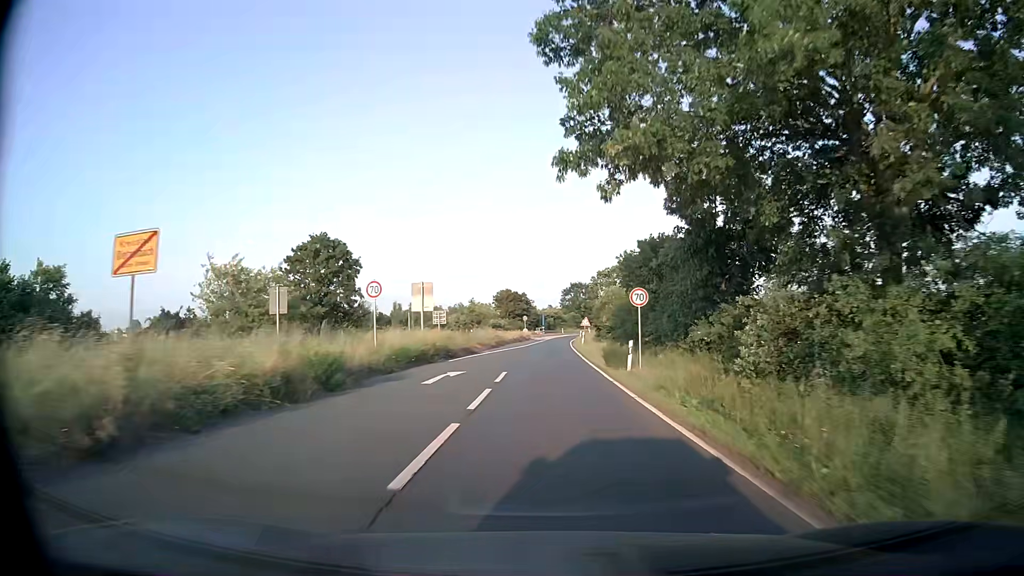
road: primary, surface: asphalt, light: Day
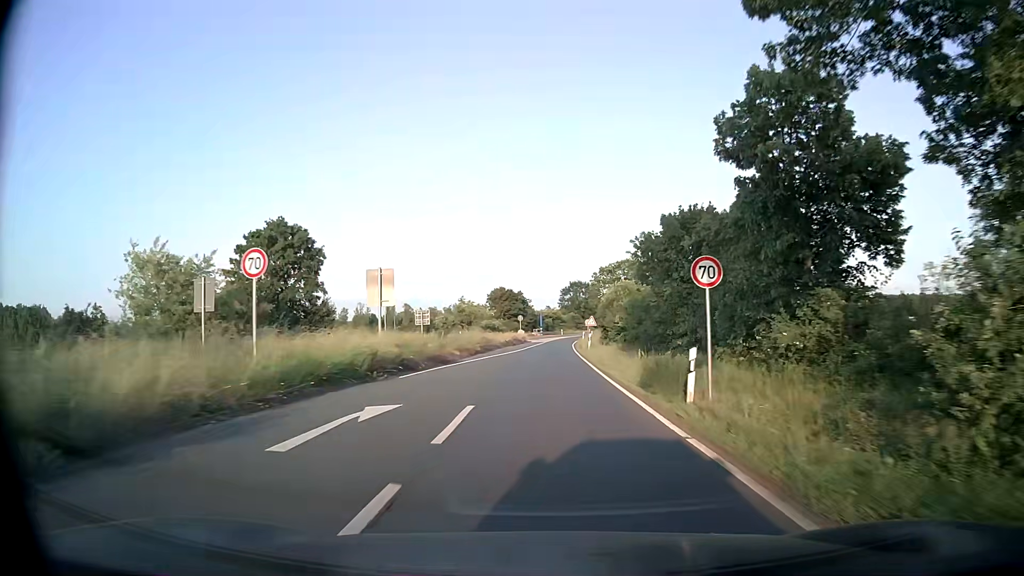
(0.0, +9.7) m; 0°
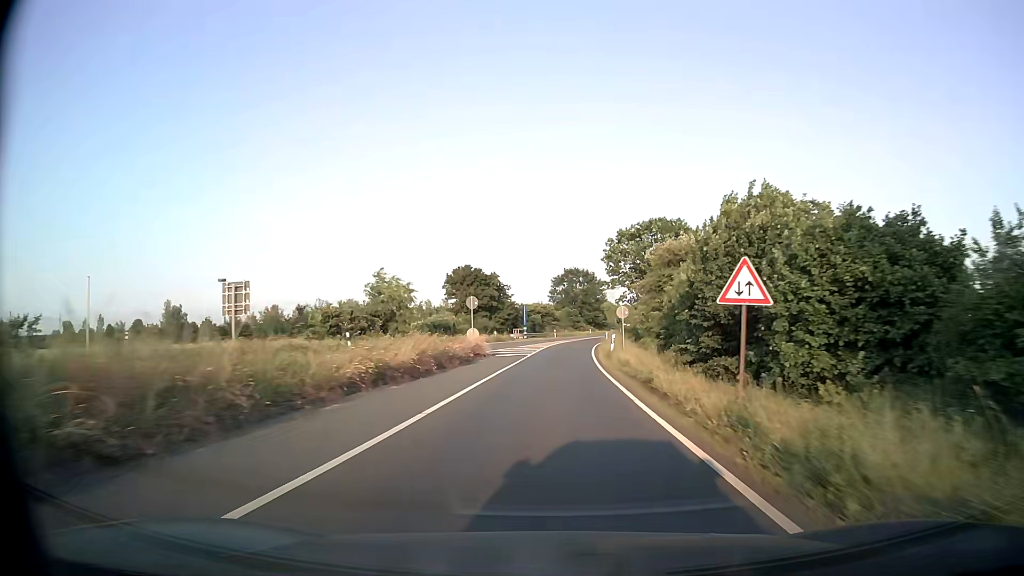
(+0.5, +40.5) m; +1°
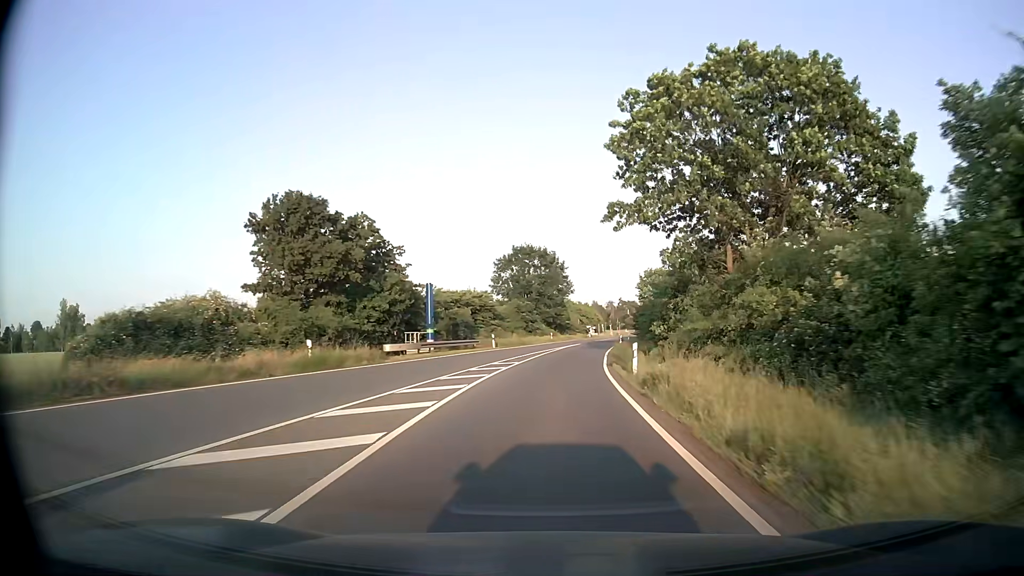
(+1.6, +42.6) m; +4°
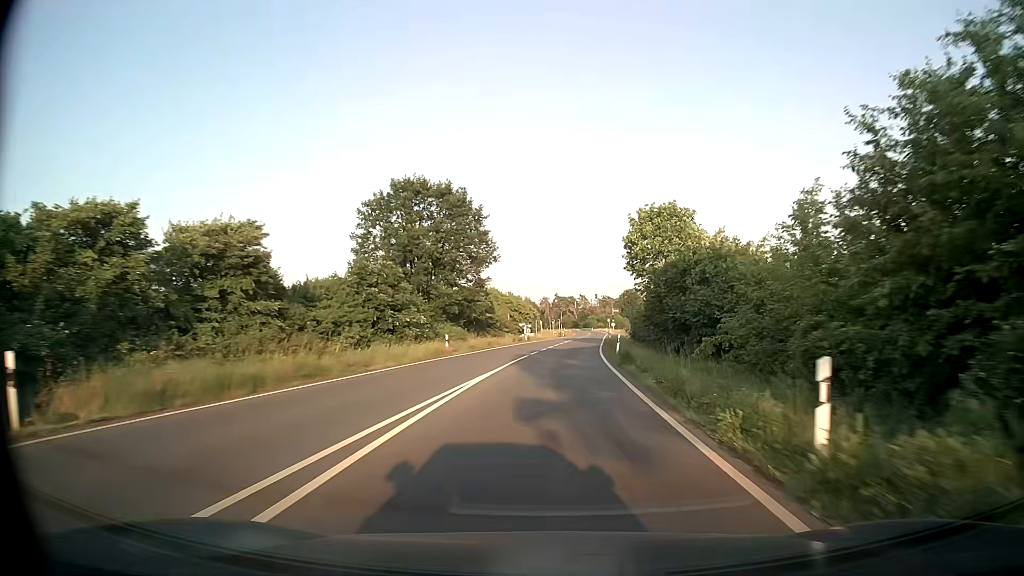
(+2.5, +44.0) m; +6°
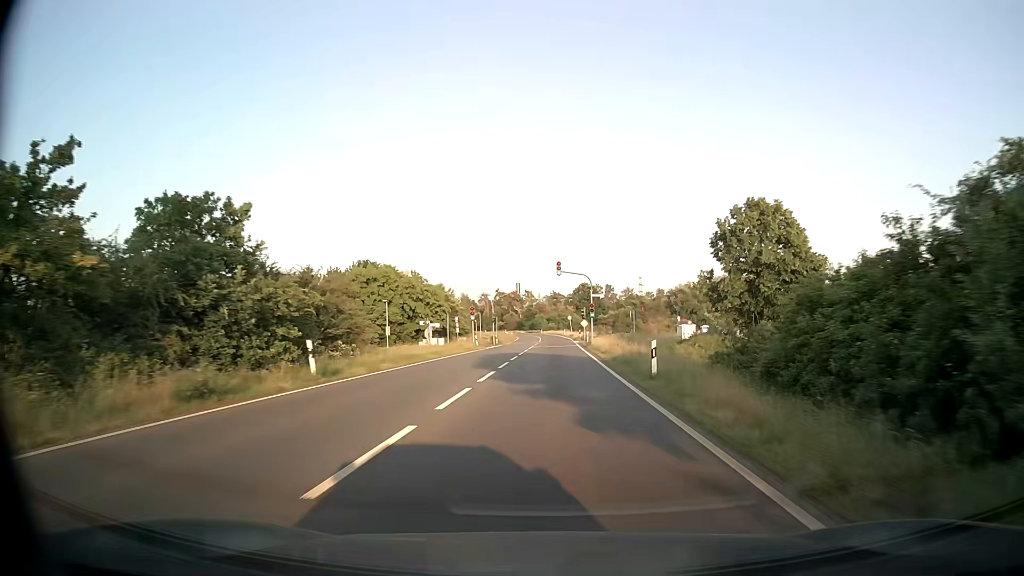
(+2.6, +55.0) m; +5°
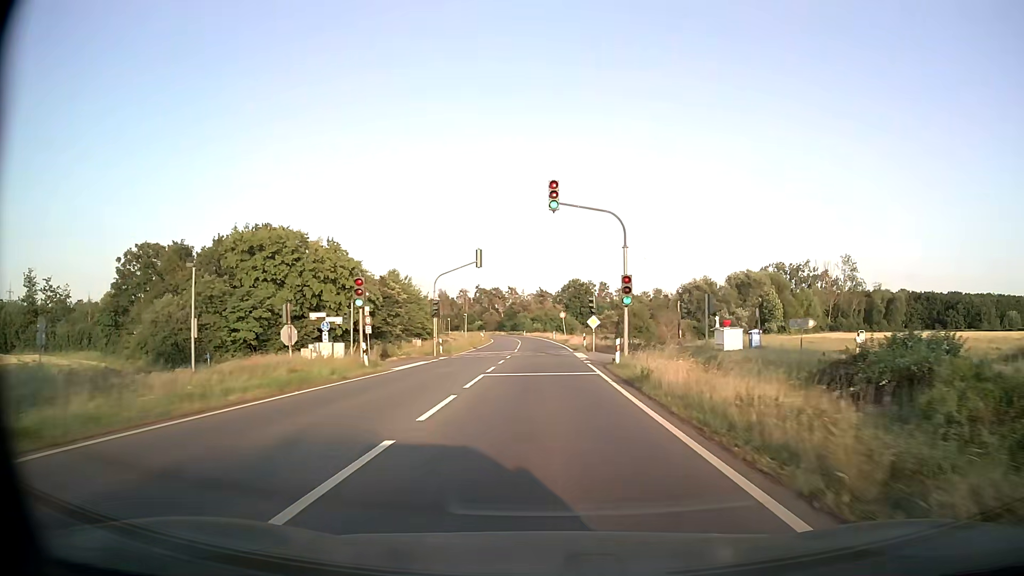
(+0.3, +31.2) m; +1°
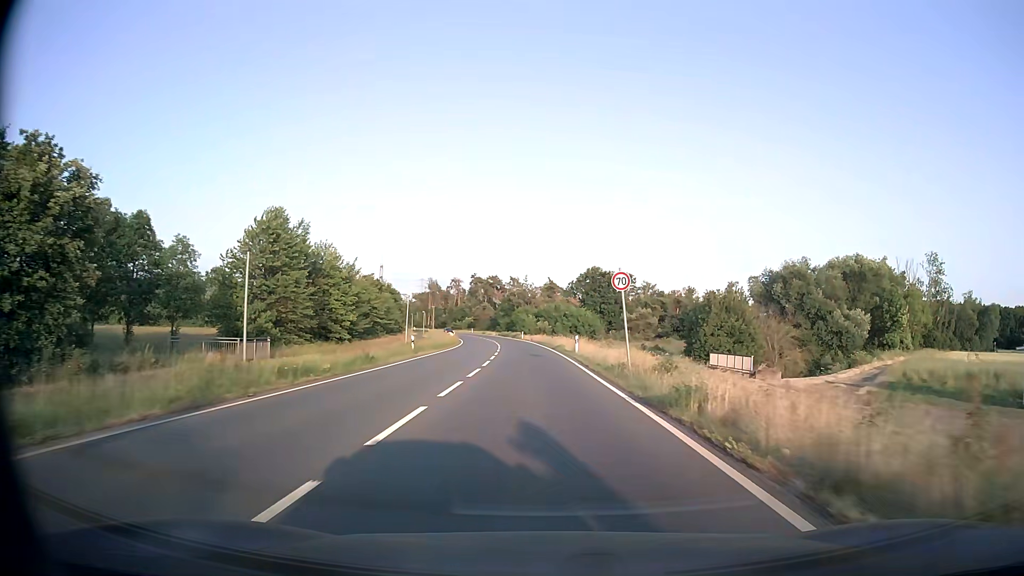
(0.0, +51.0) m; 0°
(0, +10) (0, +20) (-1, +30) (-1, +40) (-1, +50) (-2, +60) (-3, +70) (-4, +80) (-5, +90) (-7, +100) m
